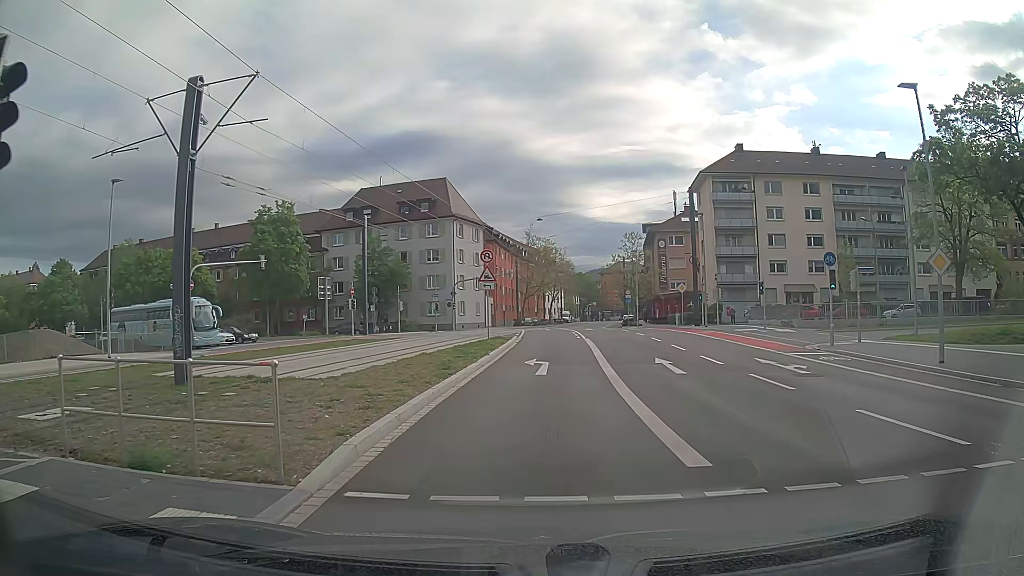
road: secondary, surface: asphalt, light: Day
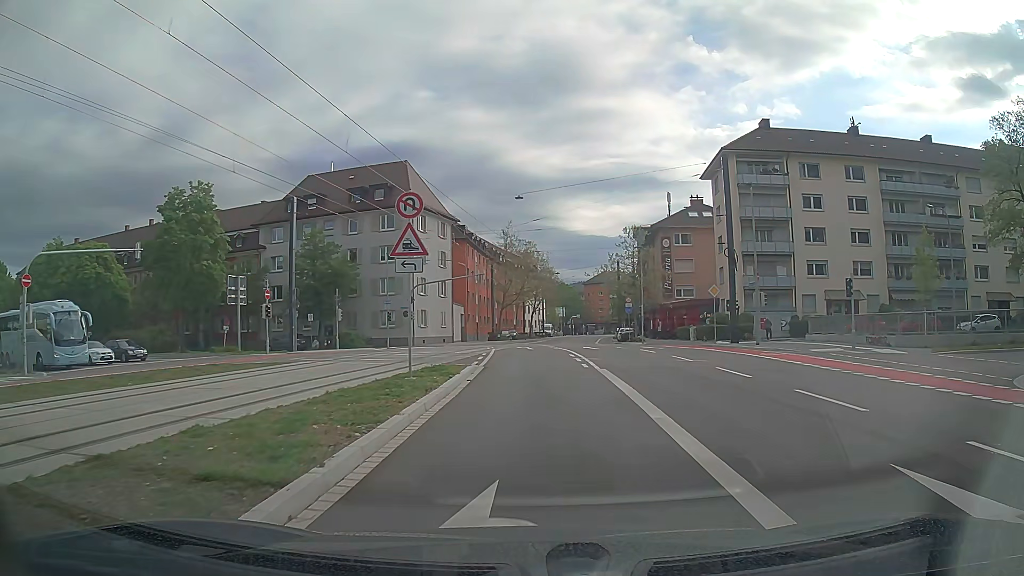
(-0.1, +15.6) m; 0°
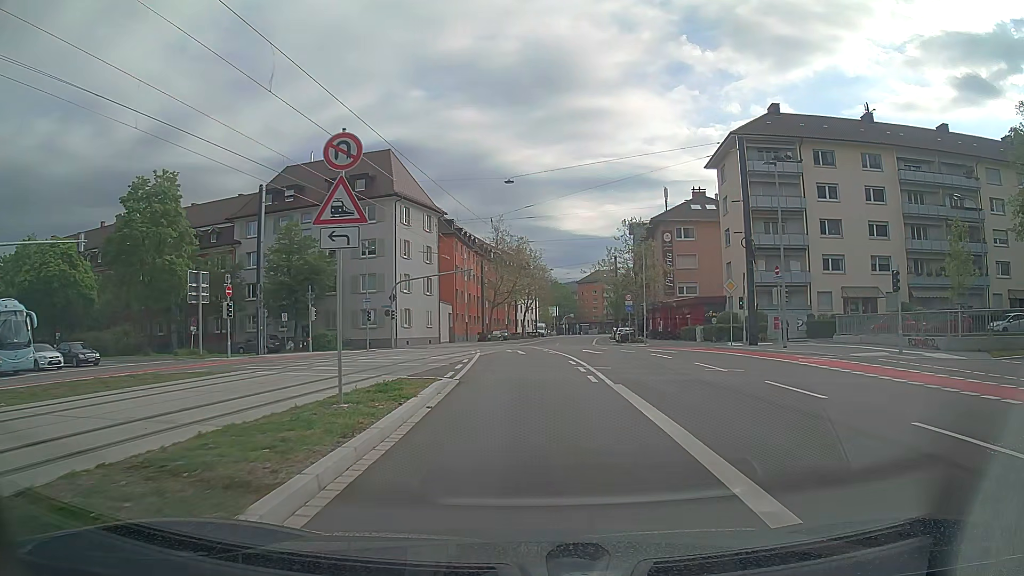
(+0.1, +4.8) m; +1°
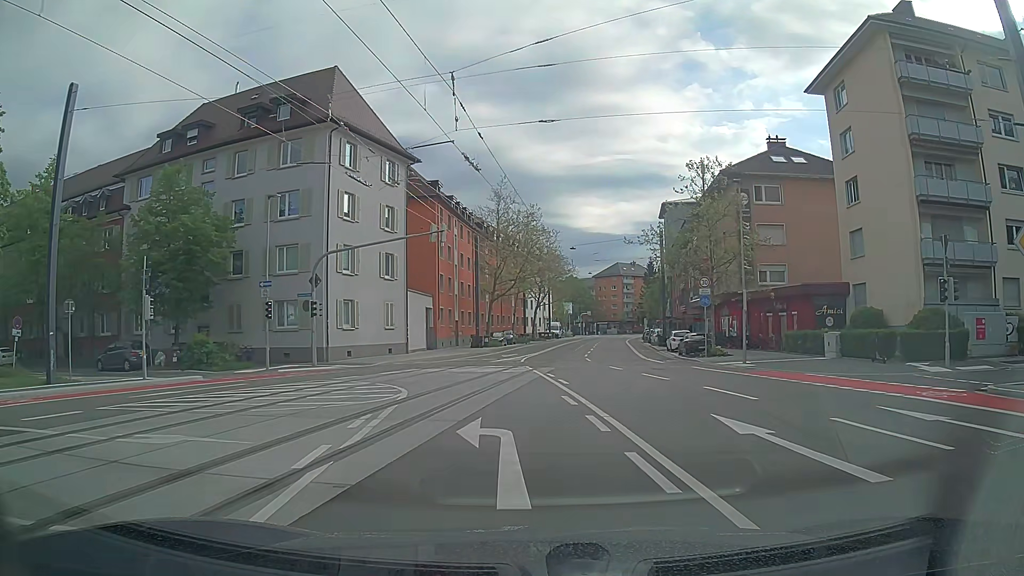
(-0.2, +22.2) m; -1°
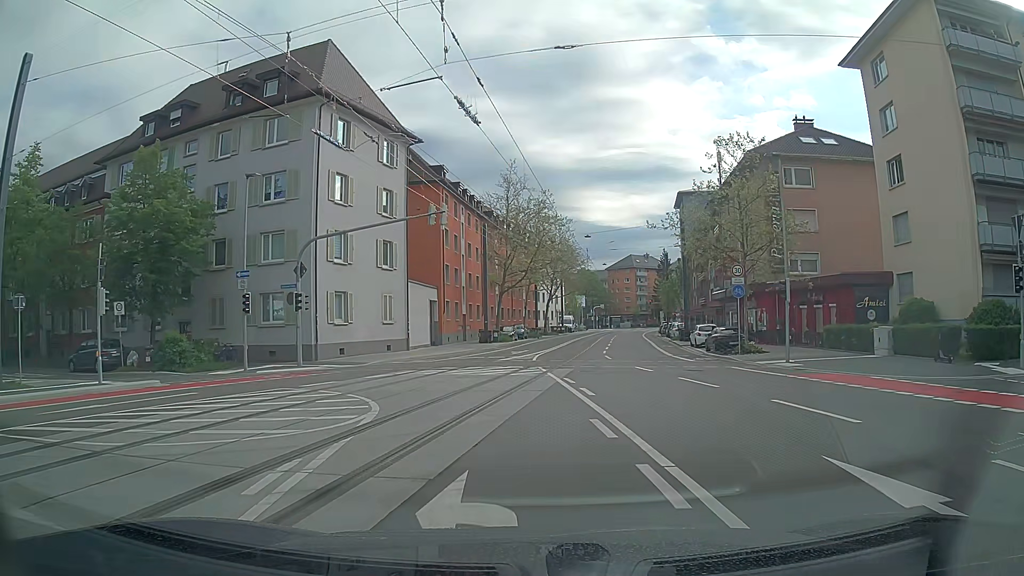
(0.0, +3.8) m; 0°
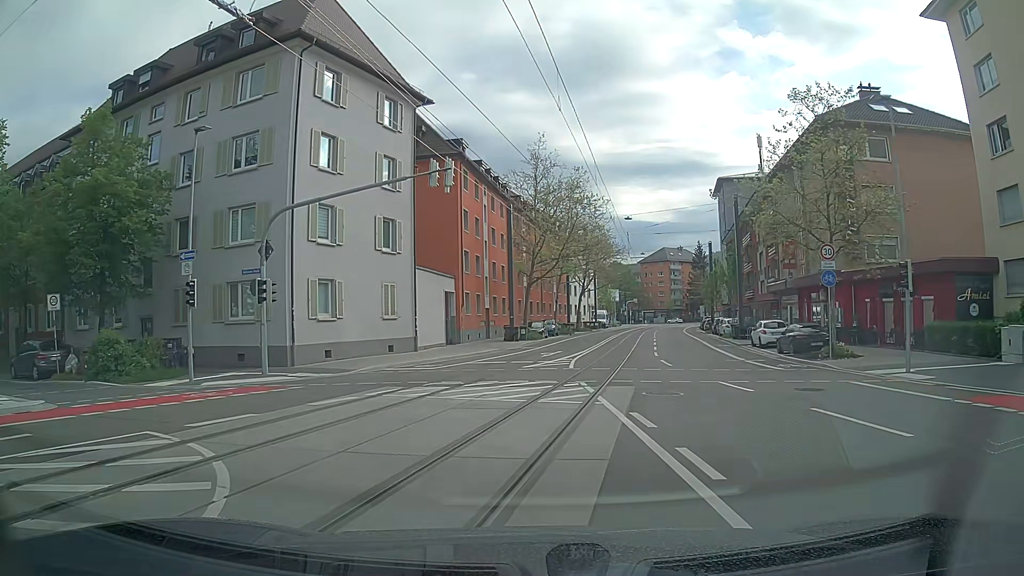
(-0.2, +7.0) m; -3°
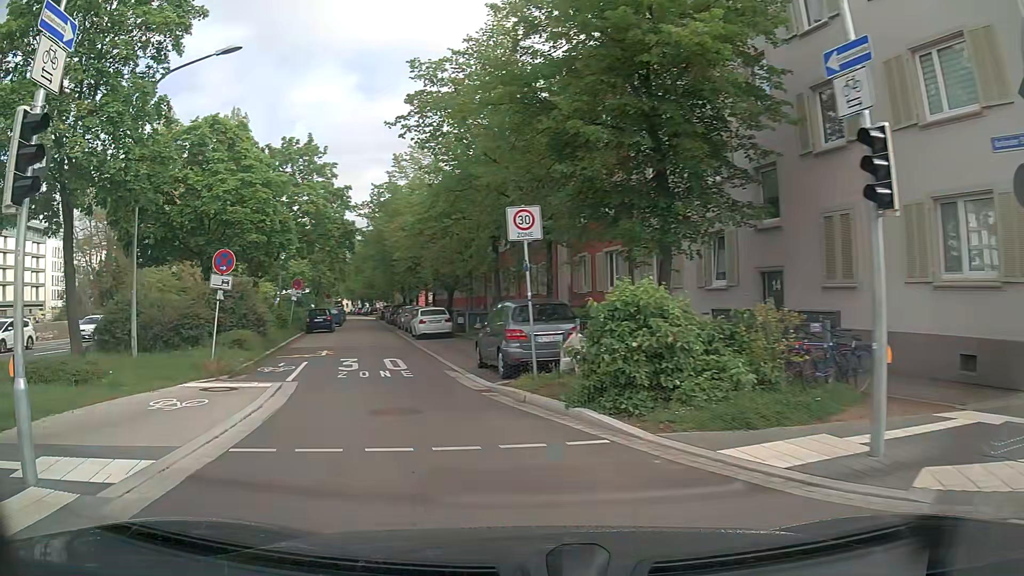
(-6.2, +13.5) m; -56°
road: residential
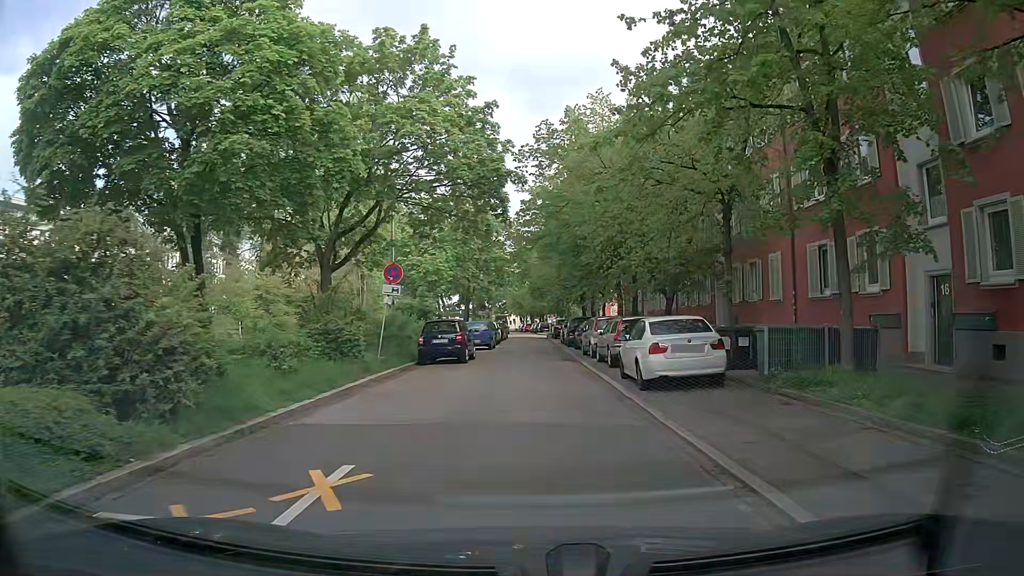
(-3.5, +17.9) m; -13°
(0, +10) (0, +20) (0, +30) (0, +40) (0, +50) (0, +60) (0, +70) (-1, +80) (-1, +90) (-2, +100) m
